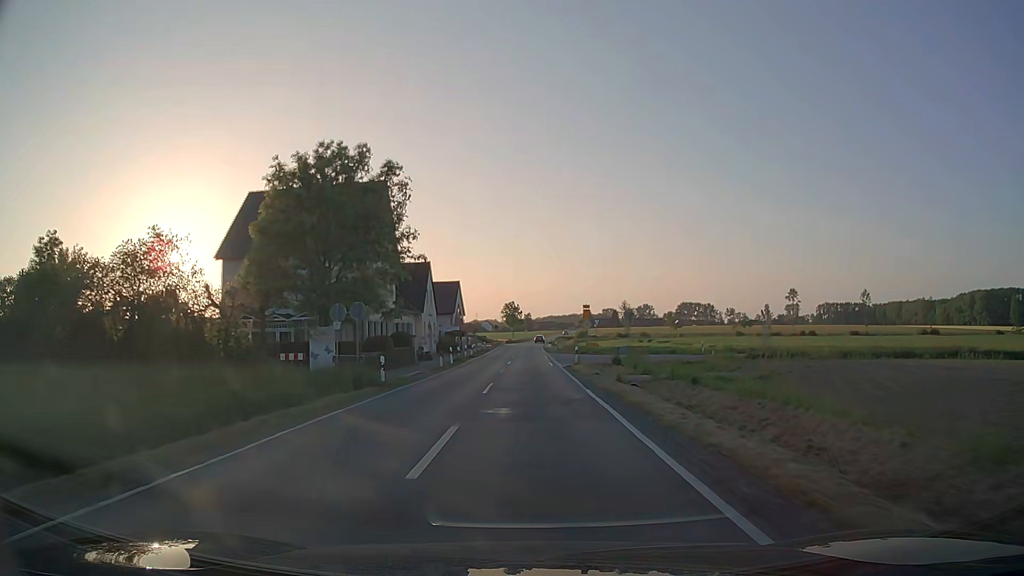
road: secondary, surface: asphalt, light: Day
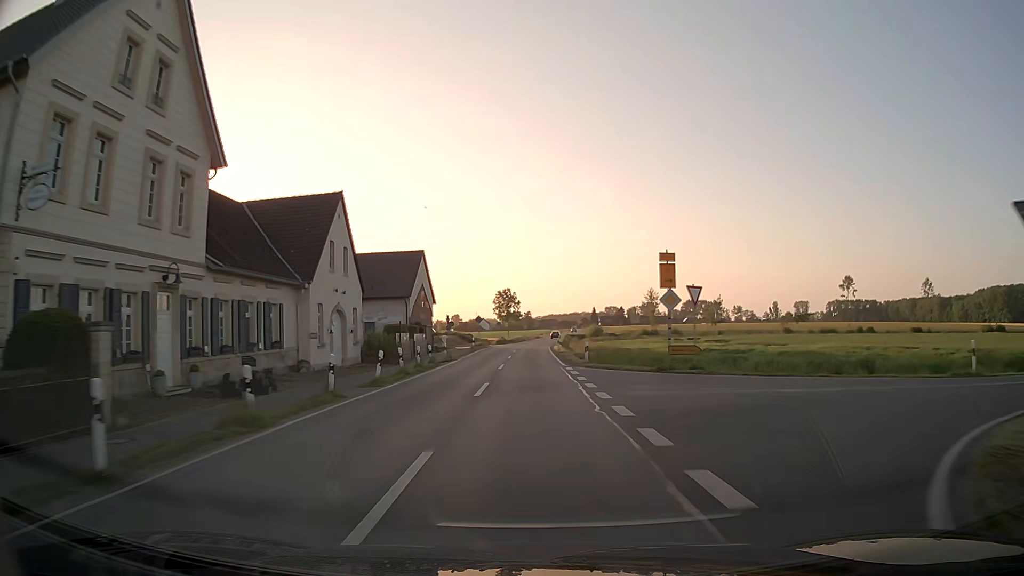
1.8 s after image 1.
(0.0, +34.8) m; 0°
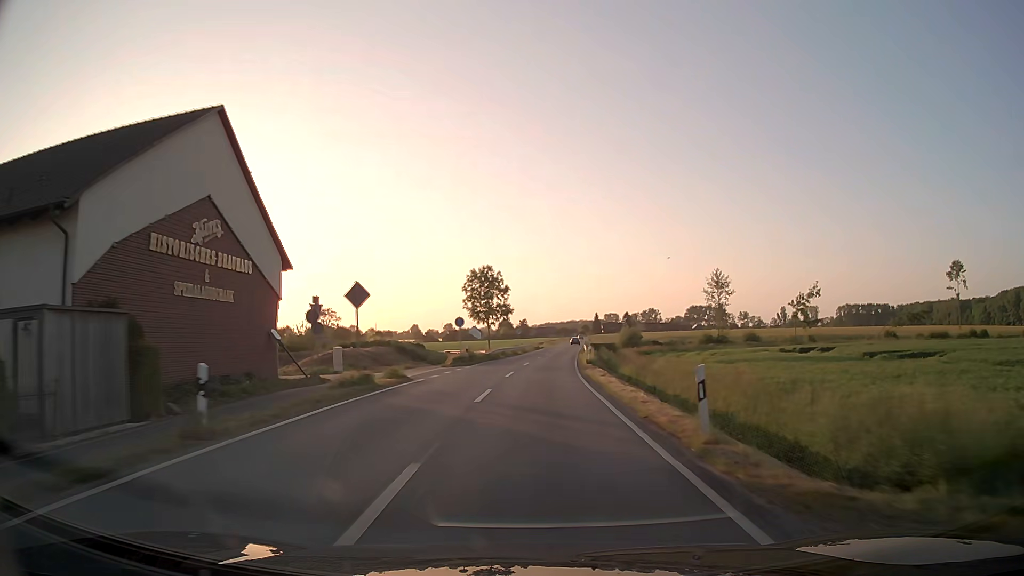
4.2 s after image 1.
(0.0, +46.3) m; 0°
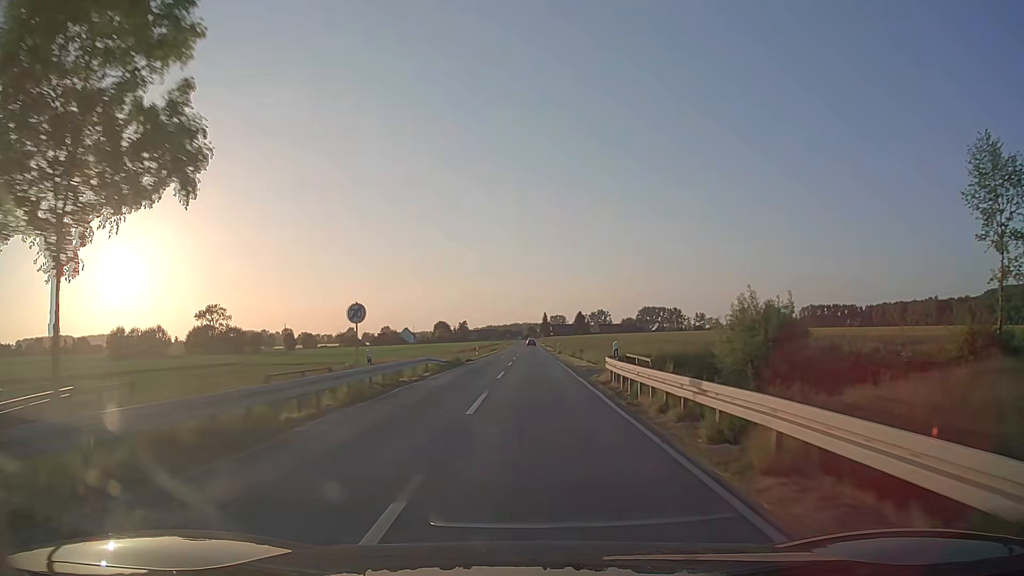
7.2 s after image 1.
(+2.1, +57.3) m; +5°
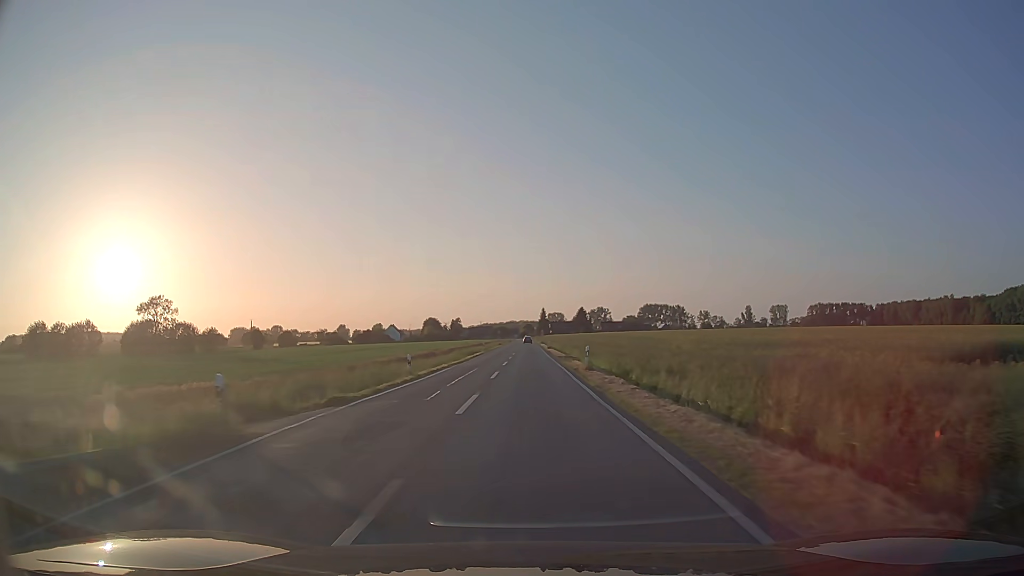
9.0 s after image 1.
(+0.3, +34.3) m; +1°
